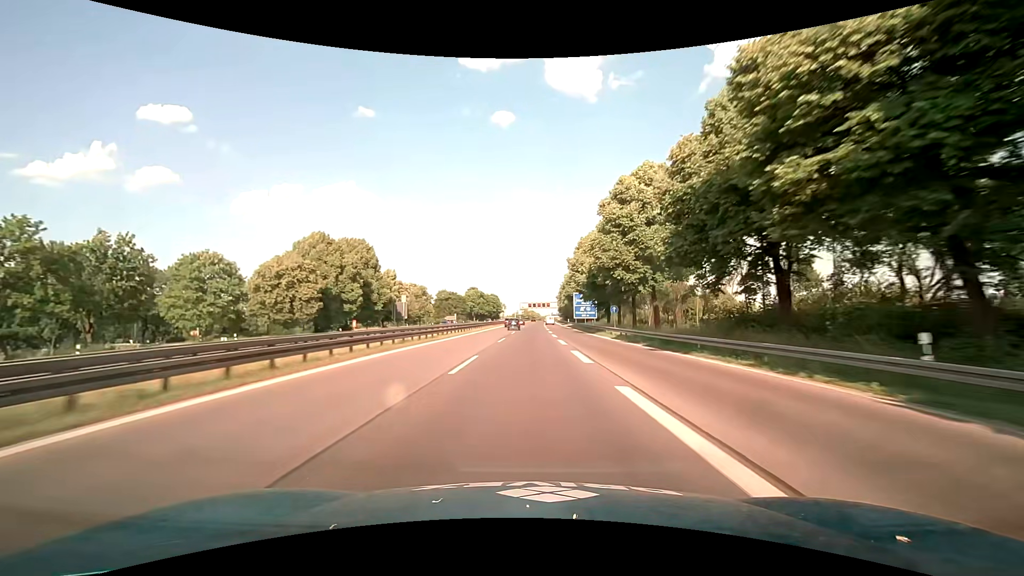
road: motorway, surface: asphalt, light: Day
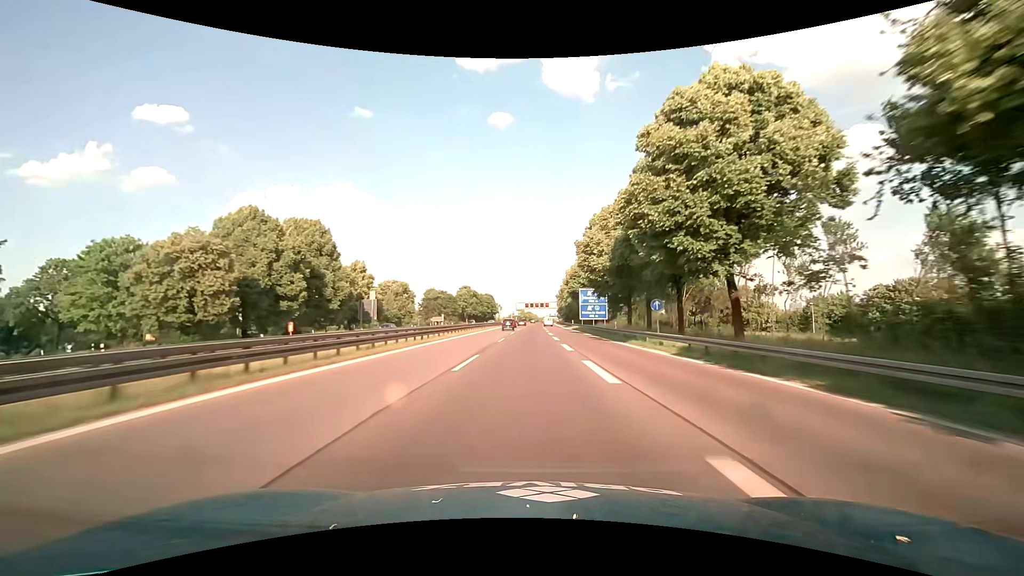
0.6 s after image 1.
(-0.1, +17.2) m; 0°
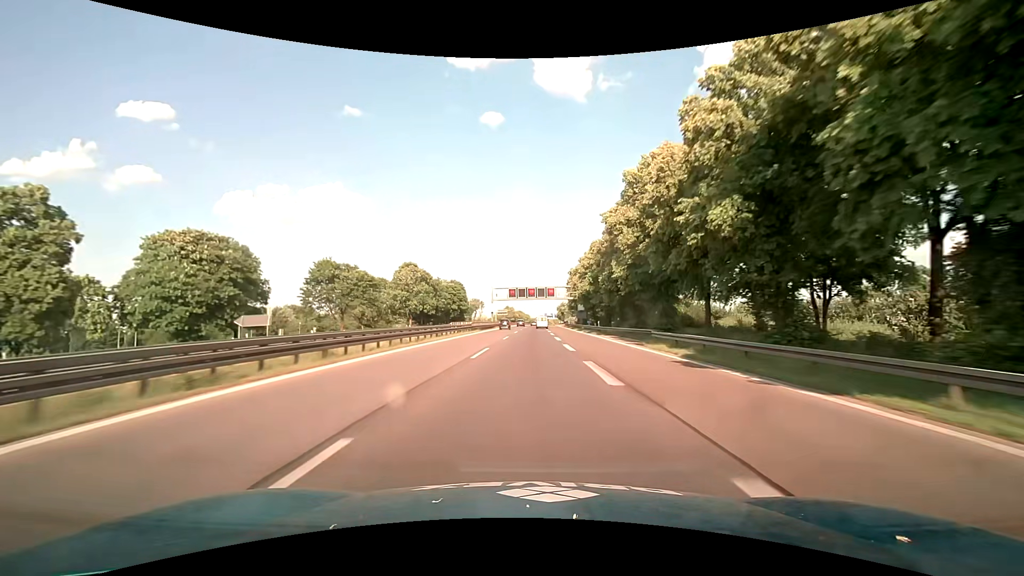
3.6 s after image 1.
(+0.7, +85.4) m; +1°
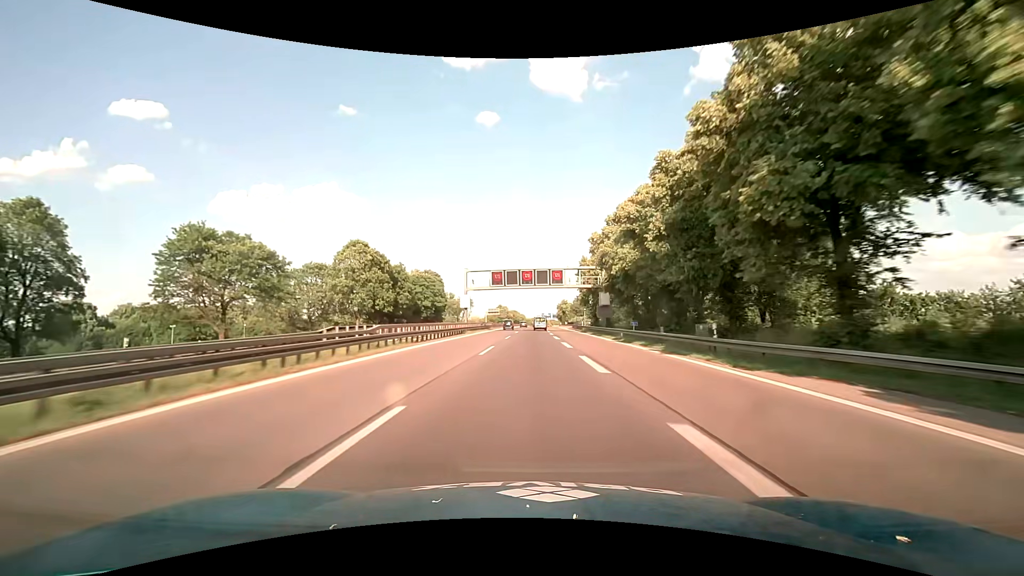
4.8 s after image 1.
(0.0, +34.1) m; 0°
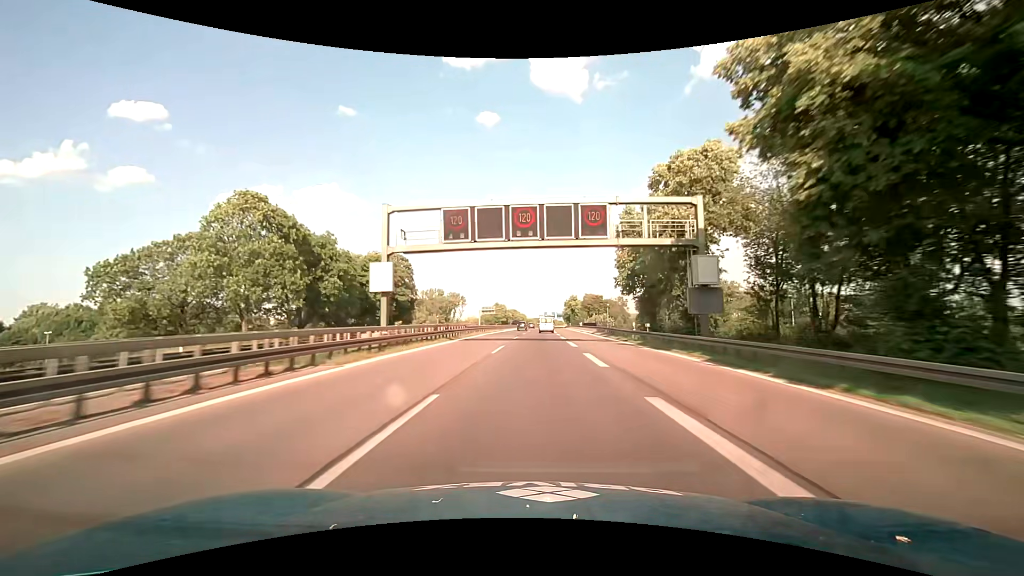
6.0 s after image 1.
(+0.1, +34.4) m; 0°
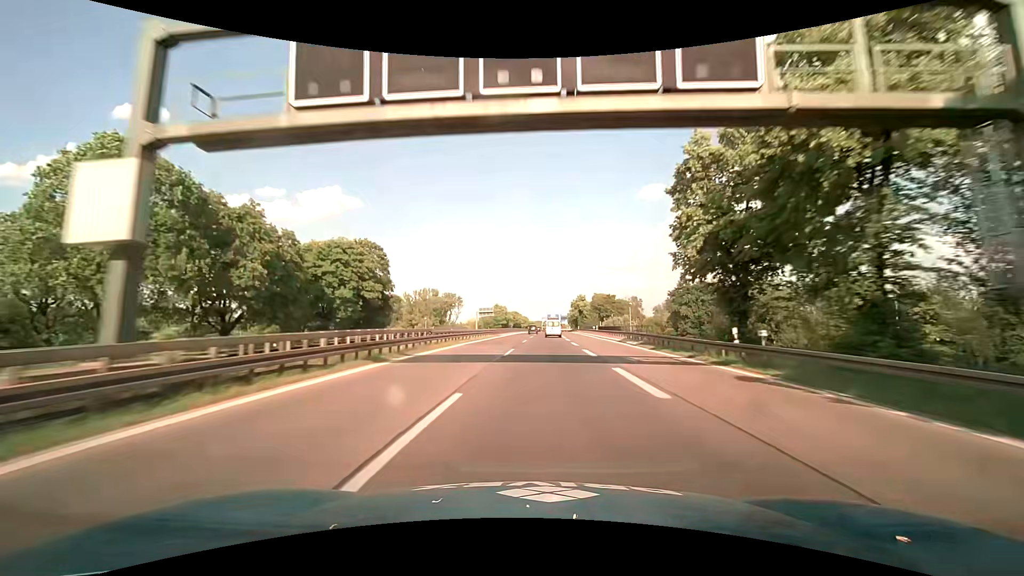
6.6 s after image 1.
(-0.1, +17.5) m; -1°
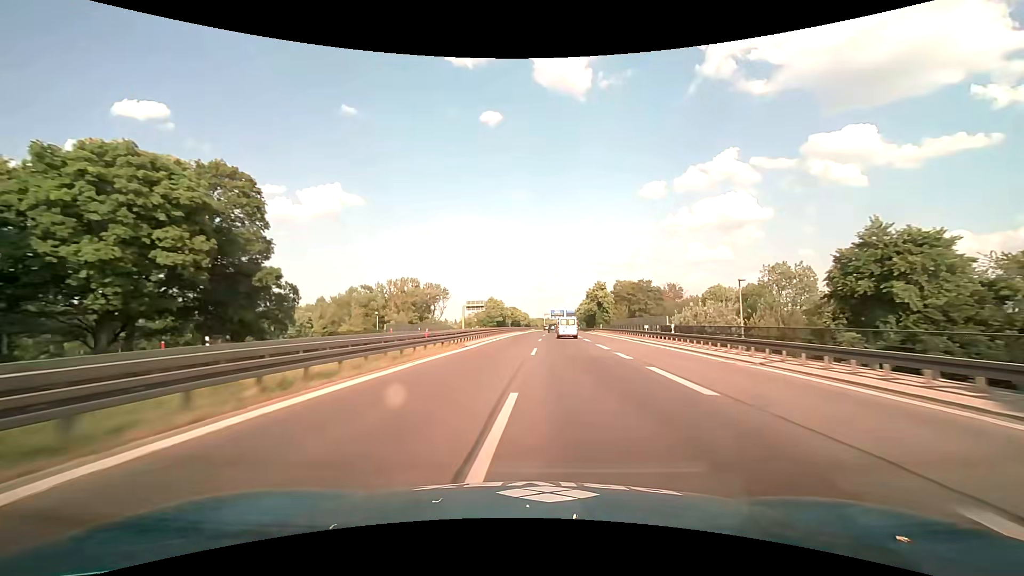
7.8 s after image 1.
(-0.1, +35.9) m; 0°
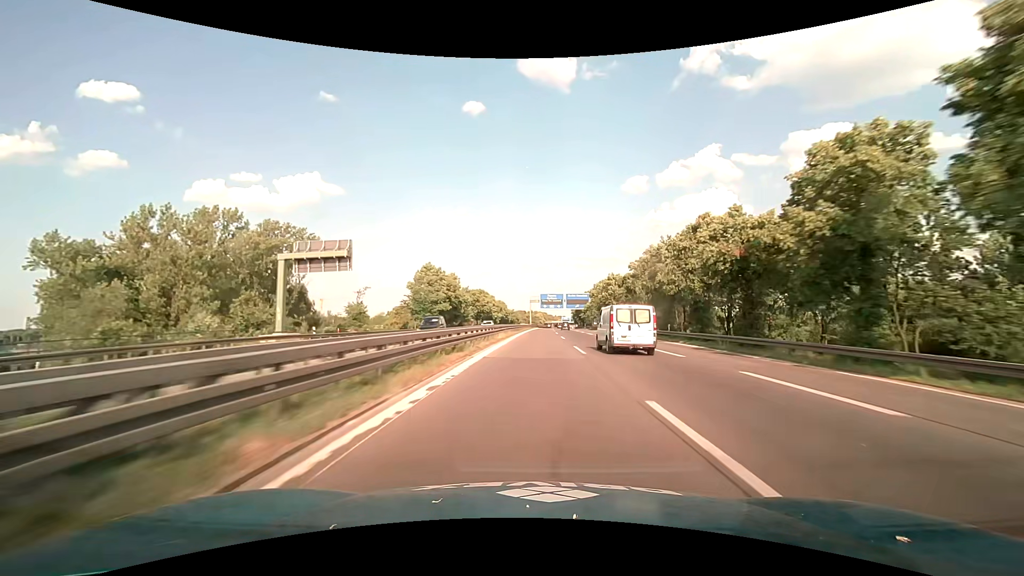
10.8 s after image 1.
(+1.2, +92.2) m; +2°
(0, +10) (0, +20) (0, +30) (+1, +40) (+1, +50) (+1, +60) (+2, +70) (+2, +80) (+3, +90) (+3, +100) m
